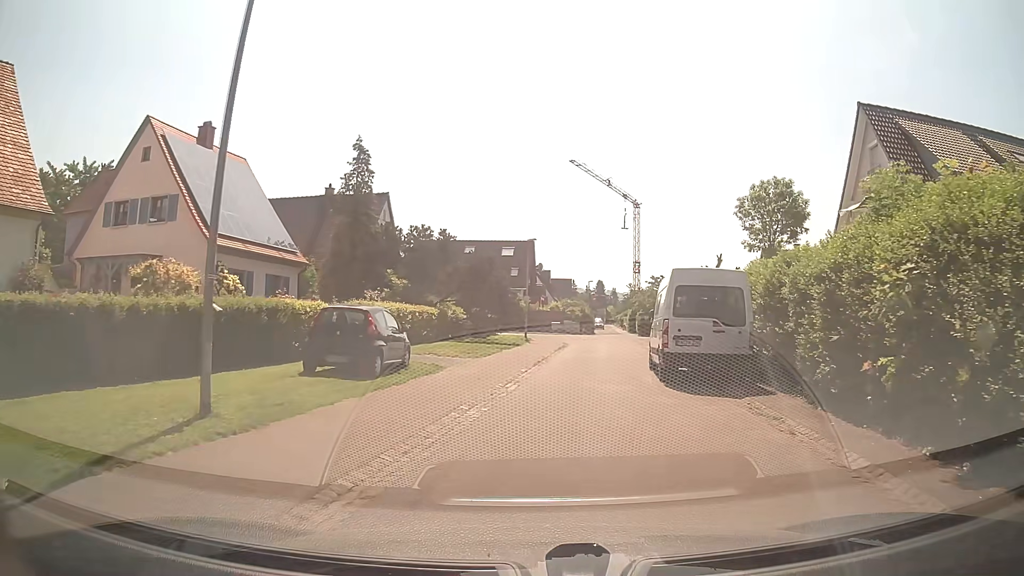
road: residential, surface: asphalt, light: Day
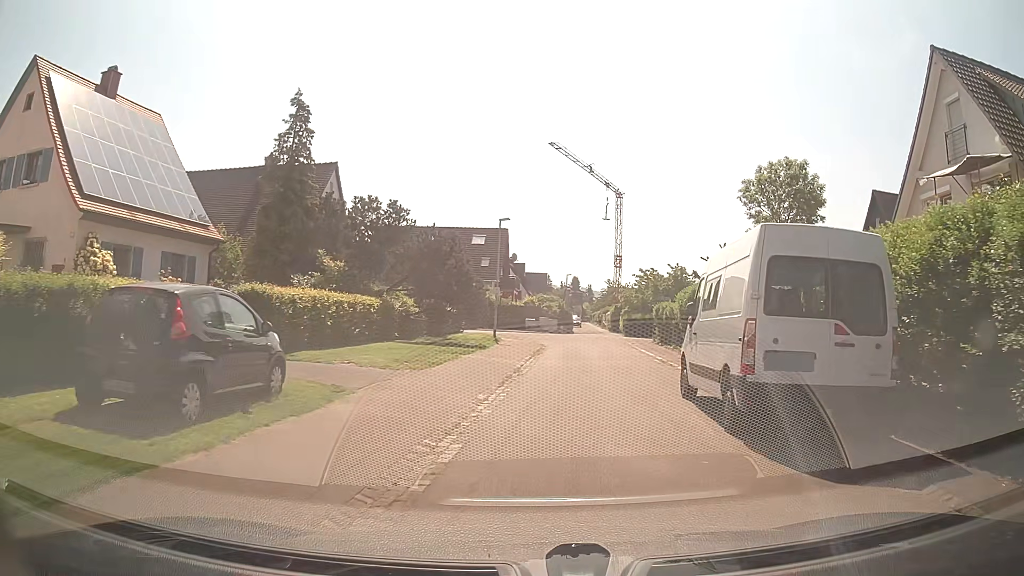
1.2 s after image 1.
(+0.2, +7.0) m; +3°
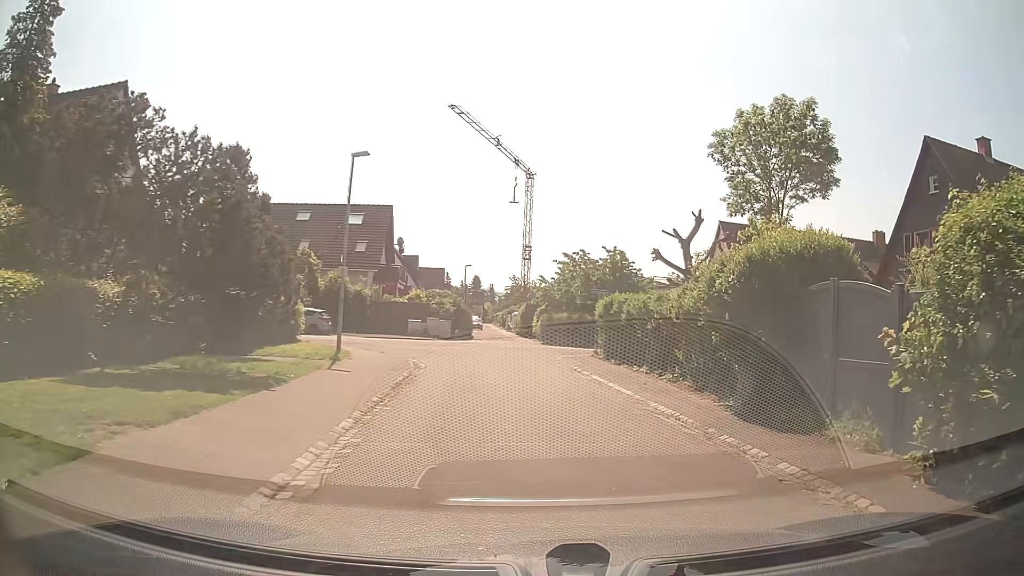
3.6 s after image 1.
(+0.7, +14.1) m; +8°
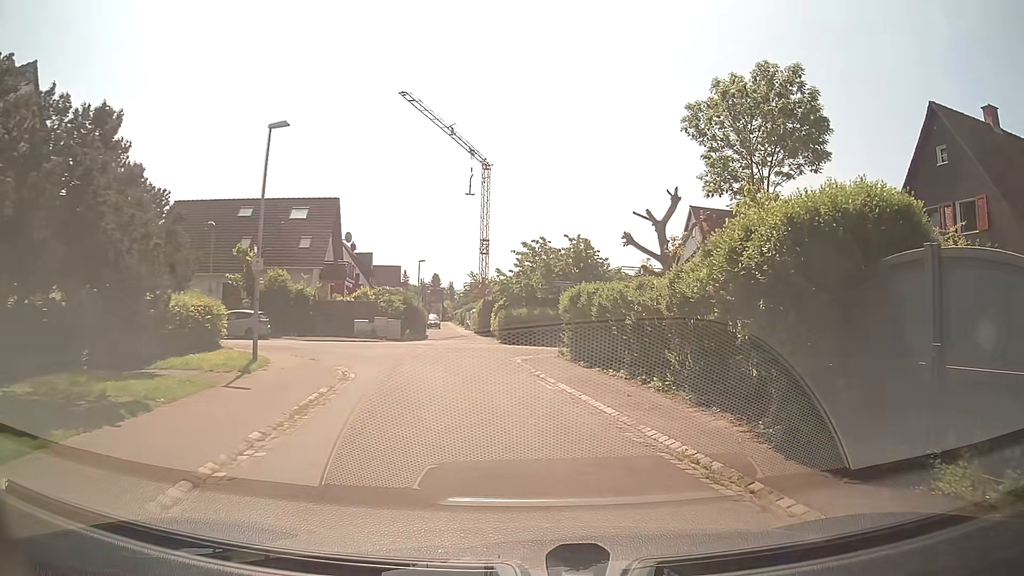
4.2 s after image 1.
(+0.1, +3.5) m; +4°
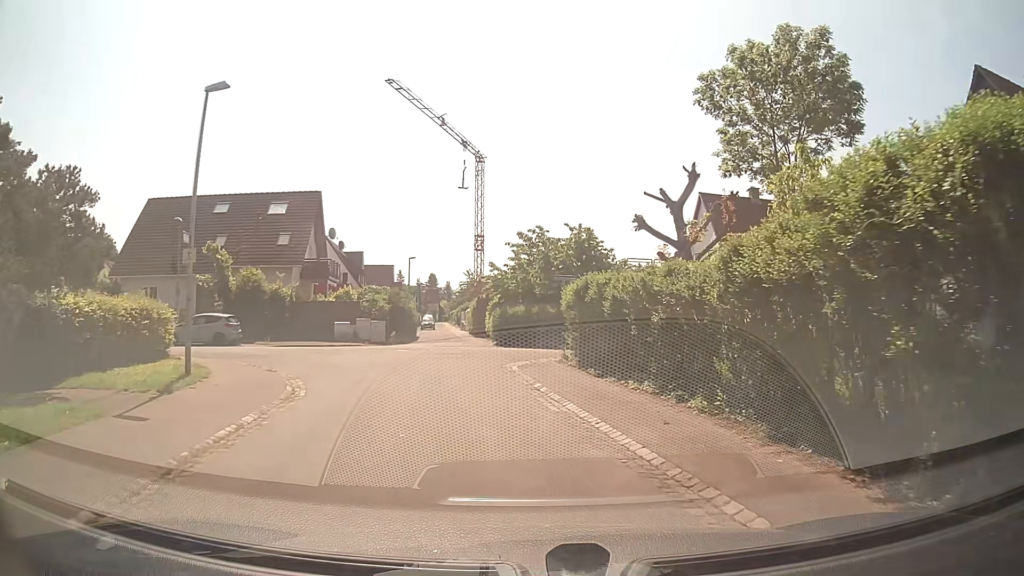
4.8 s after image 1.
(0.0, +3.5) m; 0°
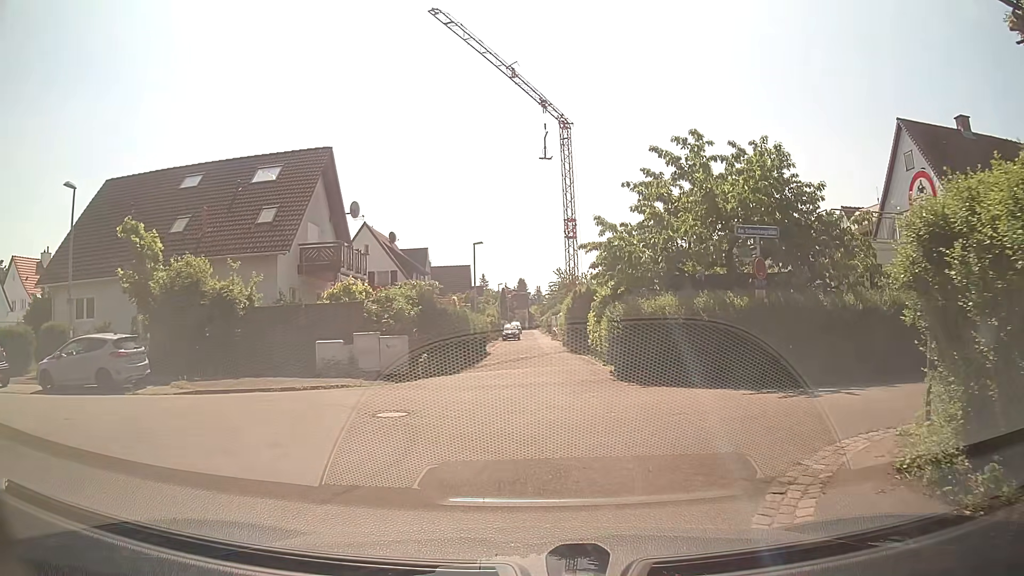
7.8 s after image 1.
(-1.2, +15.1) m; -8°
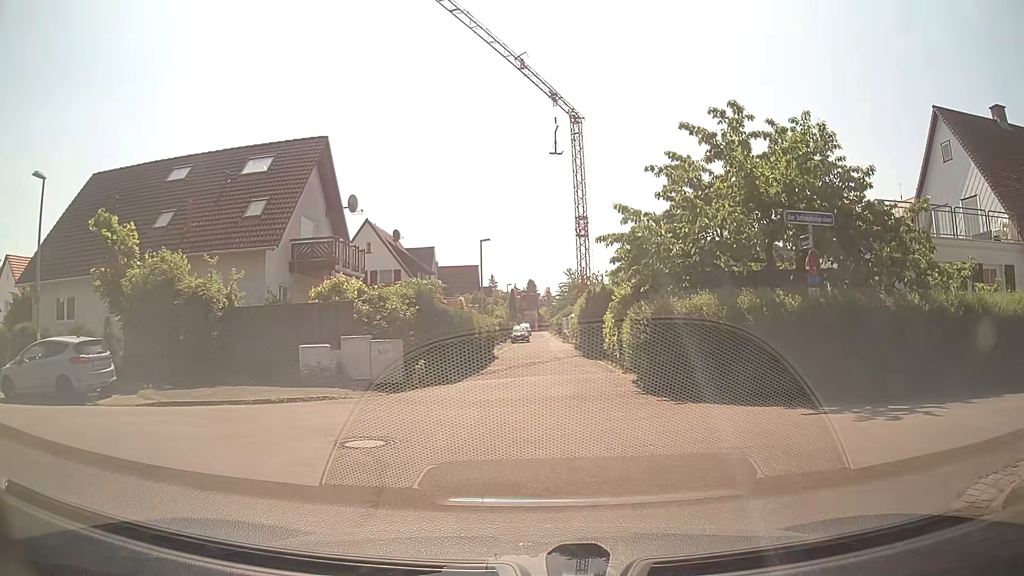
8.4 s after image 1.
(0.0, +2.1) m; -2°
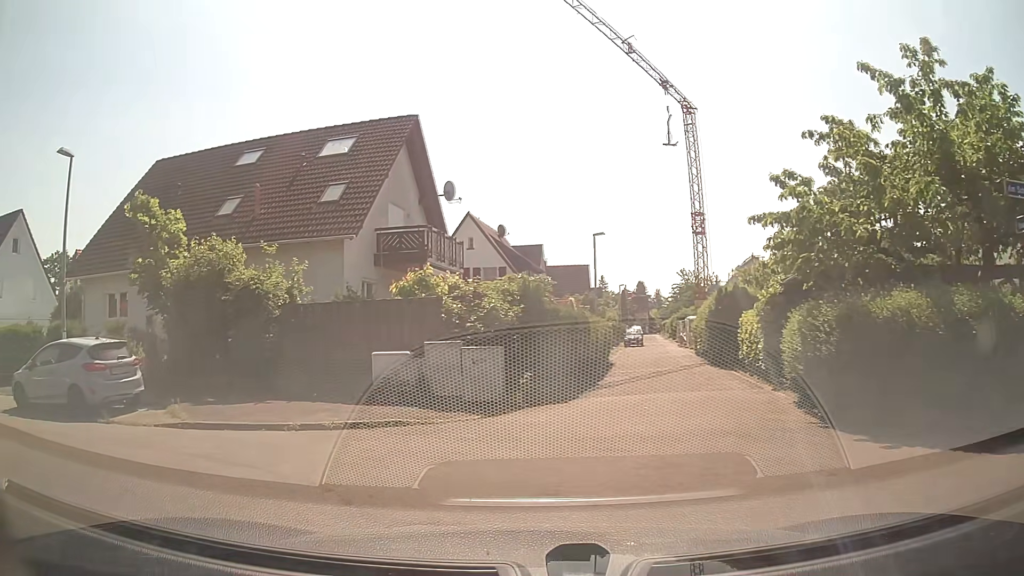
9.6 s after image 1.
(-0.2, +3.3) m; -9°
